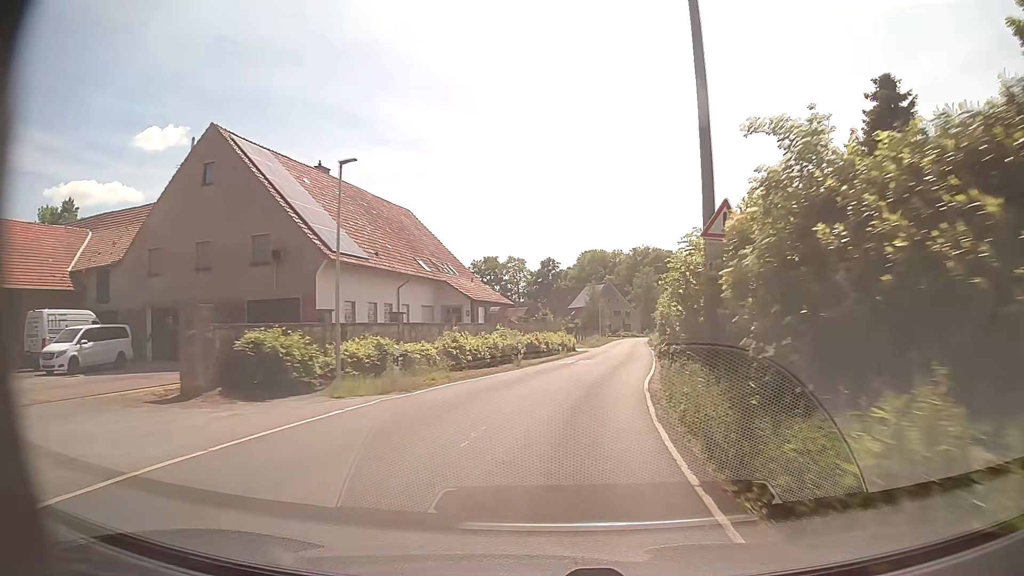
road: secondary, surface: asphalt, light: Day
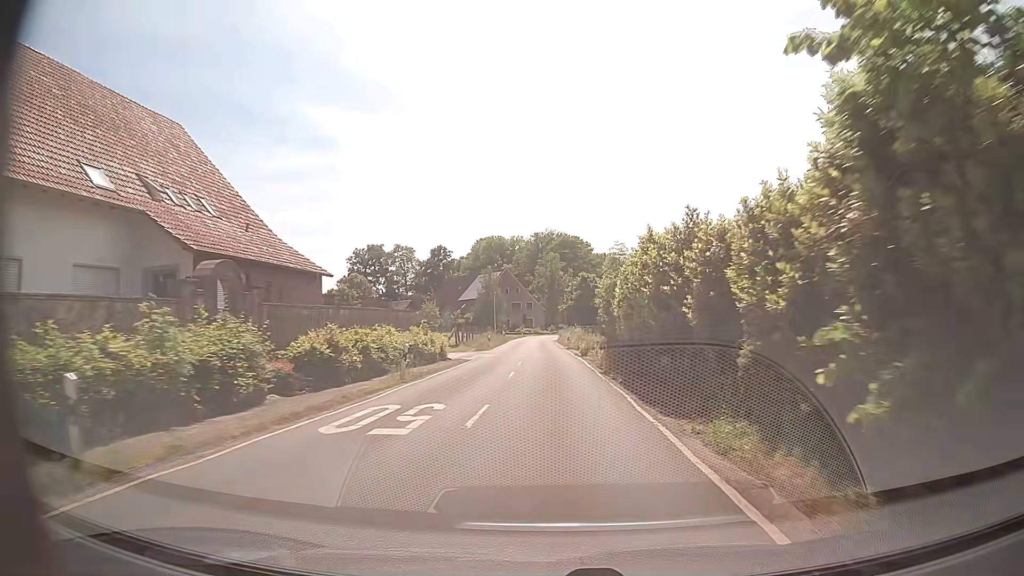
(+2.2, +24.9) m; +9°
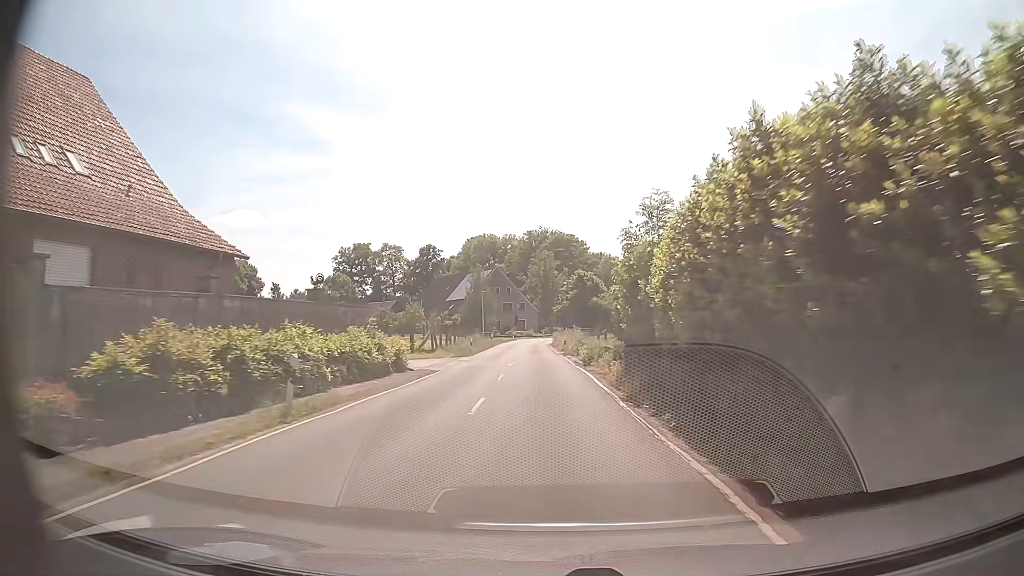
(0.0, +8.3) m; 0°
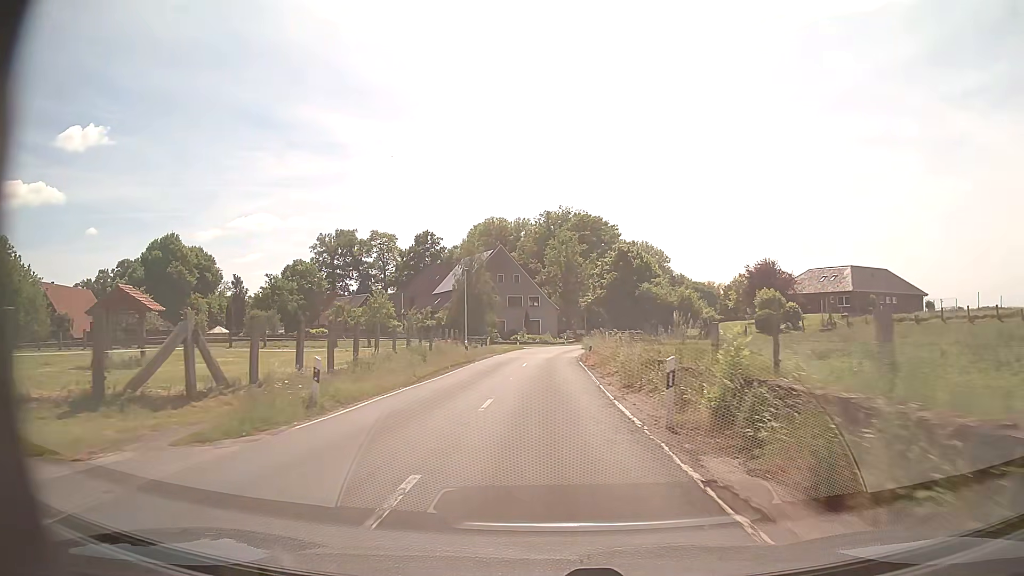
(-0.4, +33.3) m; -2°
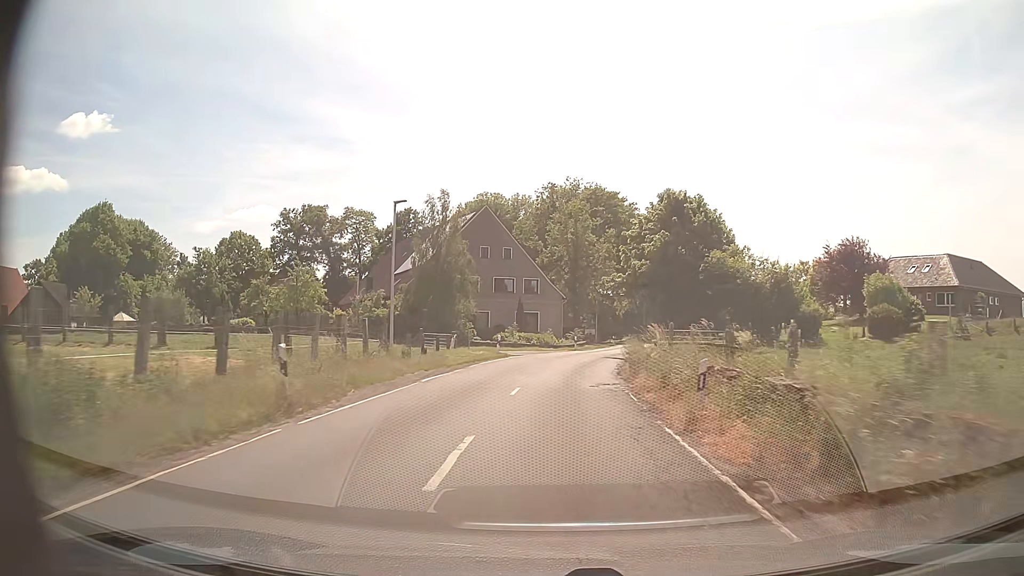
(0.0, +24.7) m; 0°
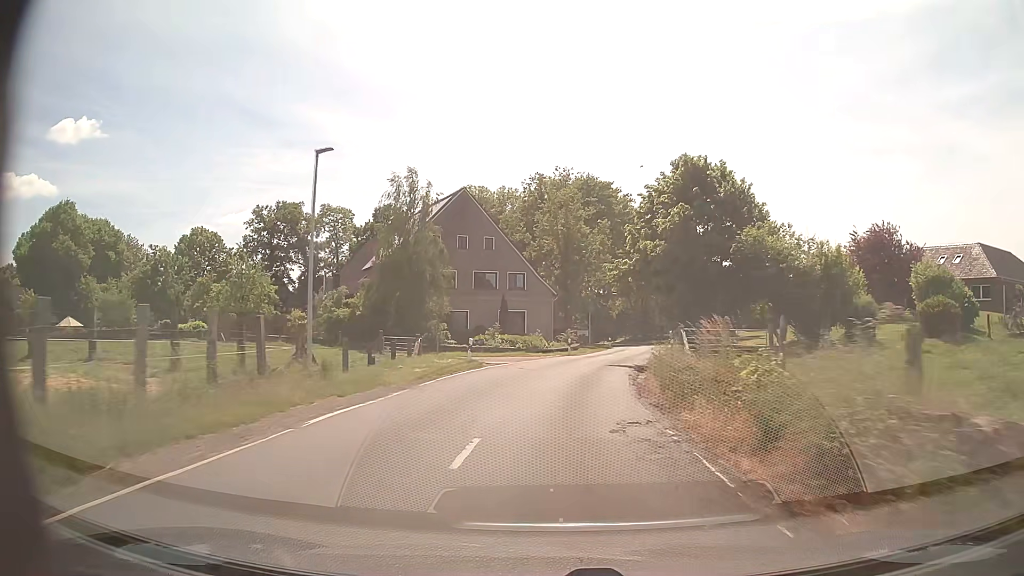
(+0.1, +8.1) m; +1°
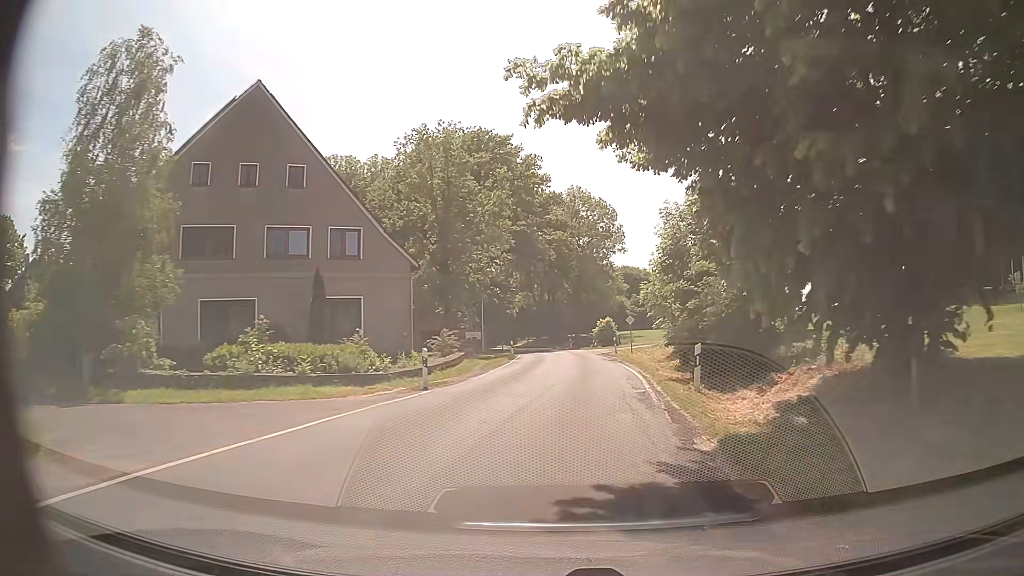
(+1.5, +24.2) m; +9°
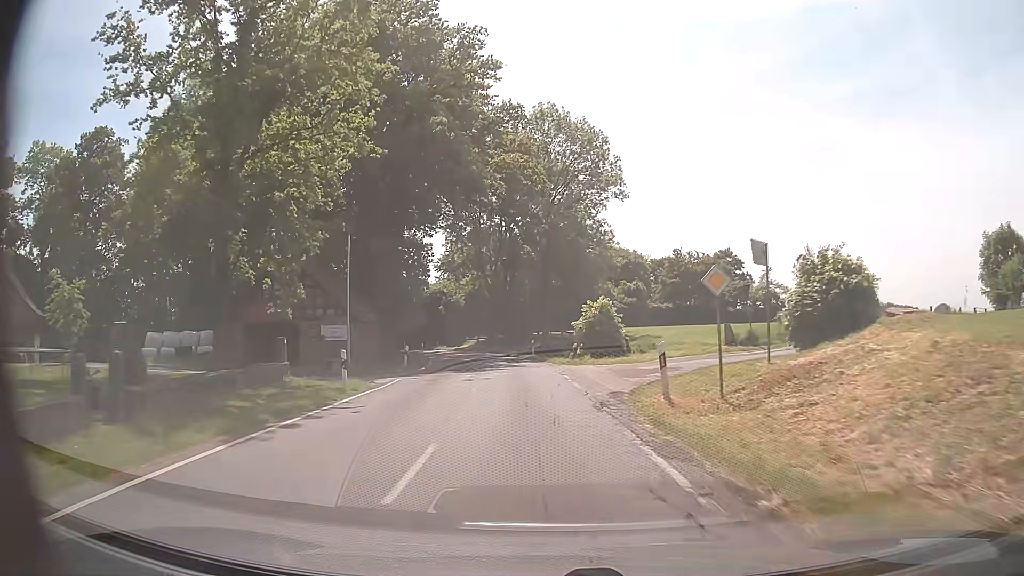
(+1.7, +31.9) m; +2°
(0, +10) (-1, +20) (-2, +30) (-3, +40) (-4, +50) (-7, +59) (-10, +69) (-15, +78) (-20, +86) (-26, +95) m
